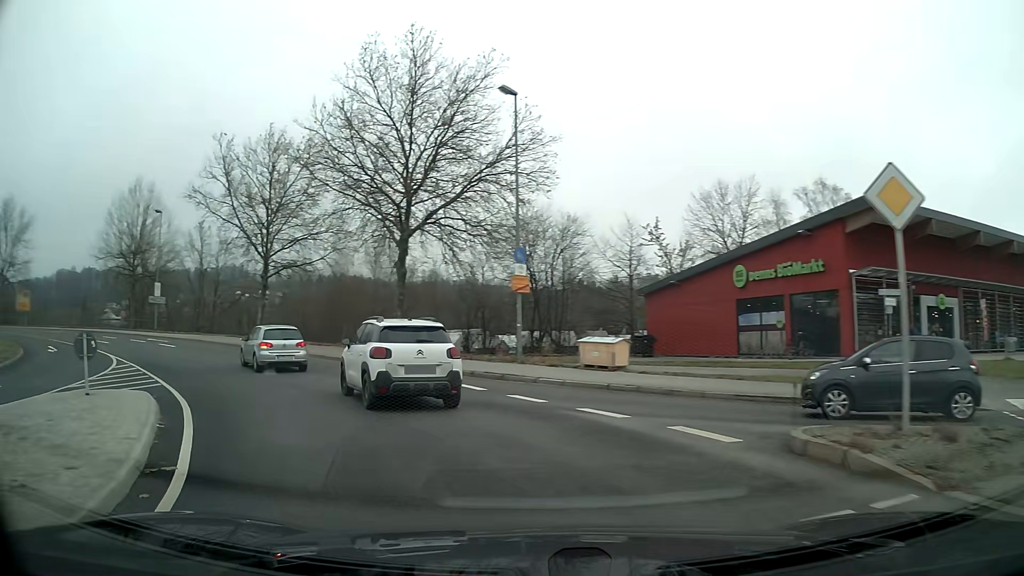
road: primary_link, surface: asphalt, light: Day
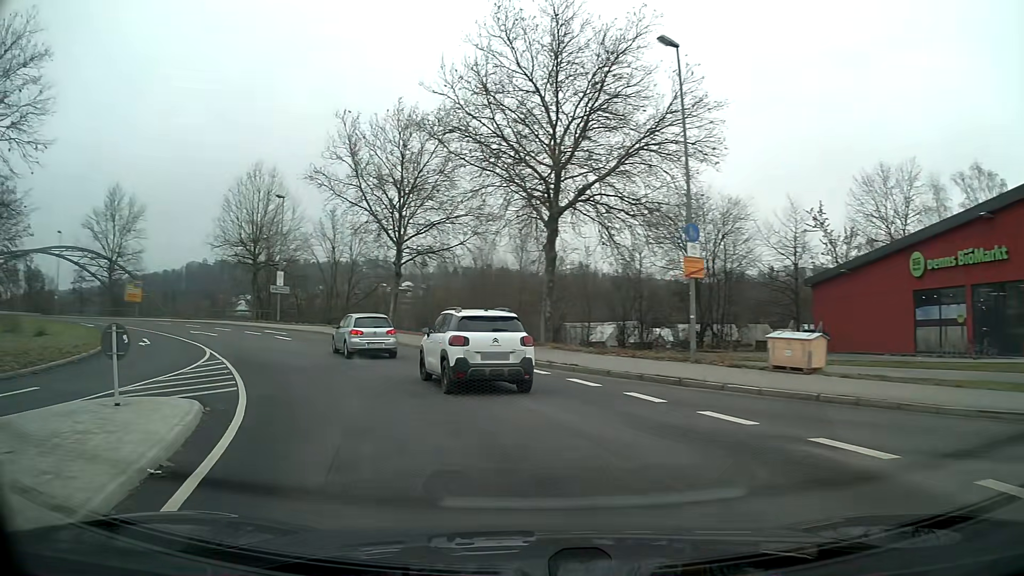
(-0.5, +4.1) m; -12°
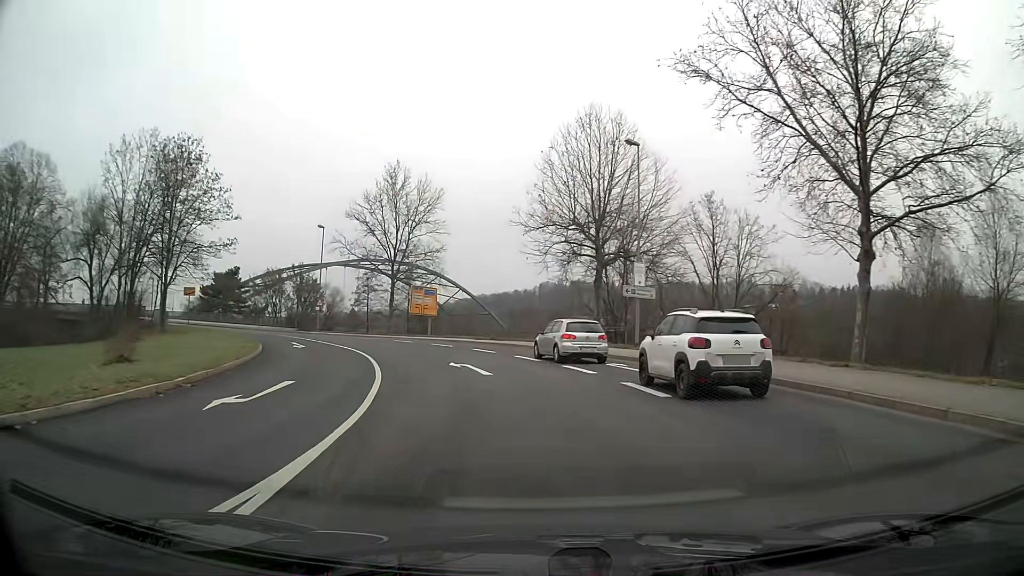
(-6.7, +21.1) m; -29°
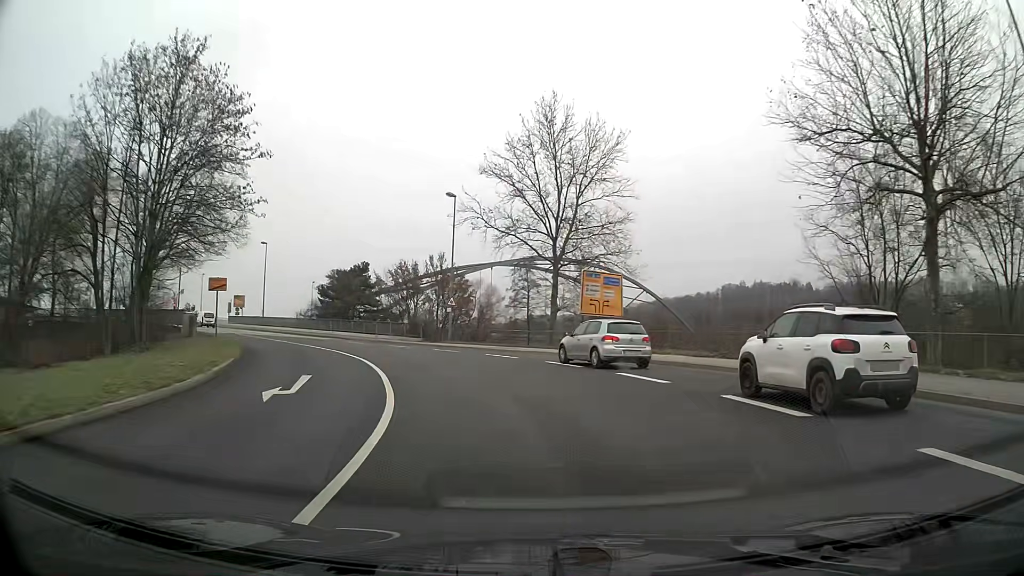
(-2.7, +19.7) m; -15°
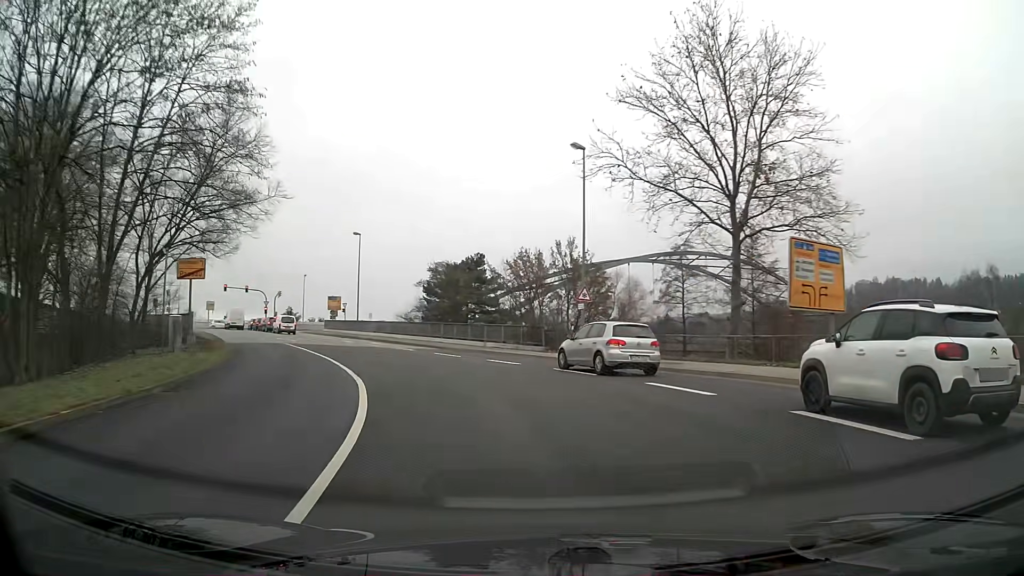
(-1.3, +13.3) m; -12°
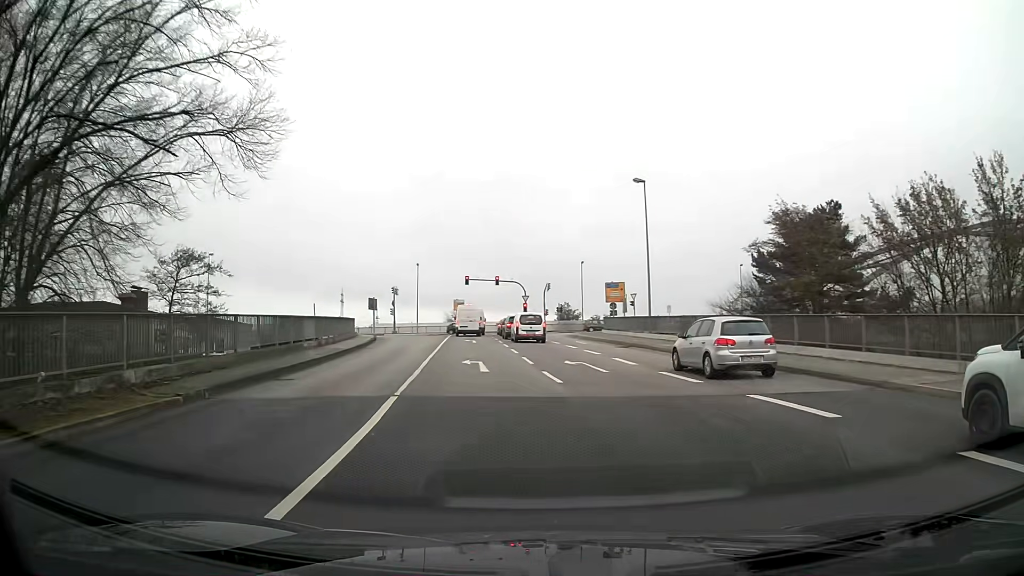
(-5.5, +24.7) m; -24°
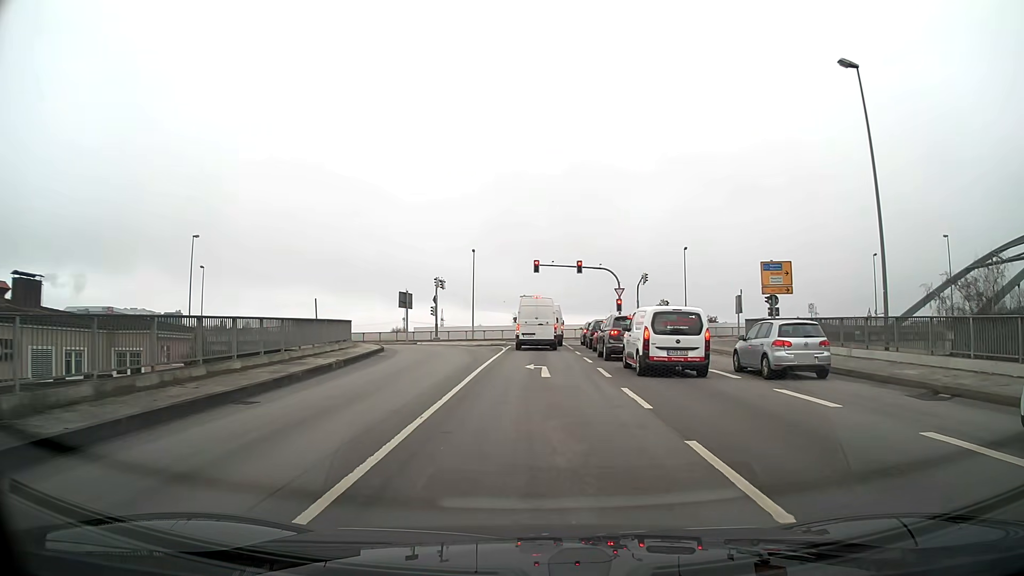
(-1.4, +21.6) m; -5°
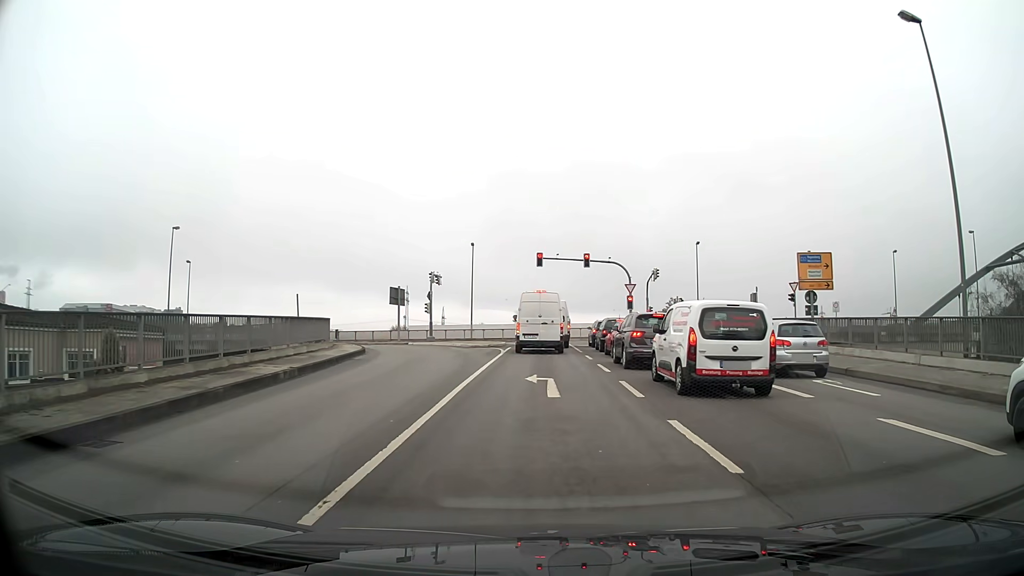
(0.0, +4.5) m; 0°
